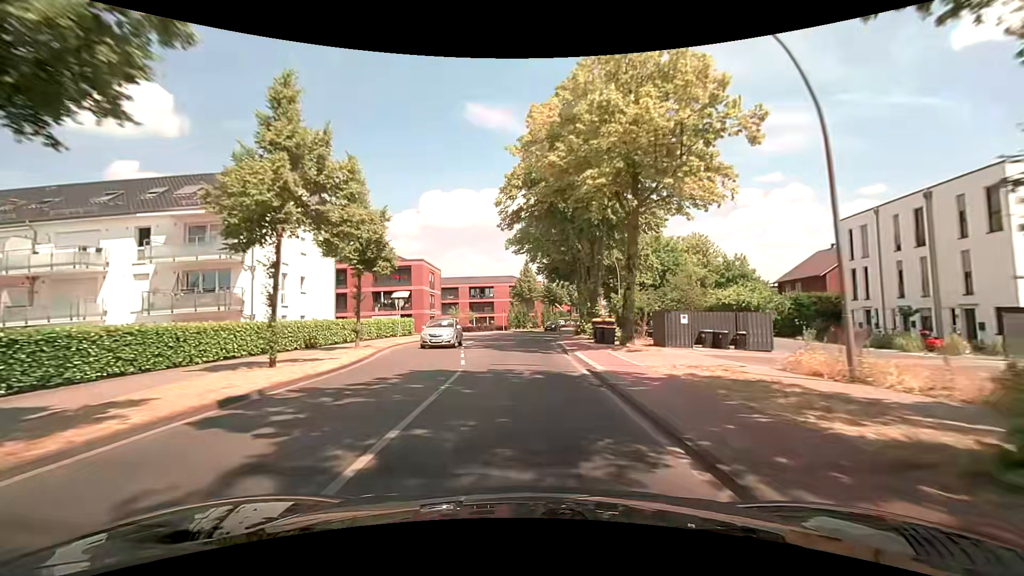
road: secondary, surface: asphalt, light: Day
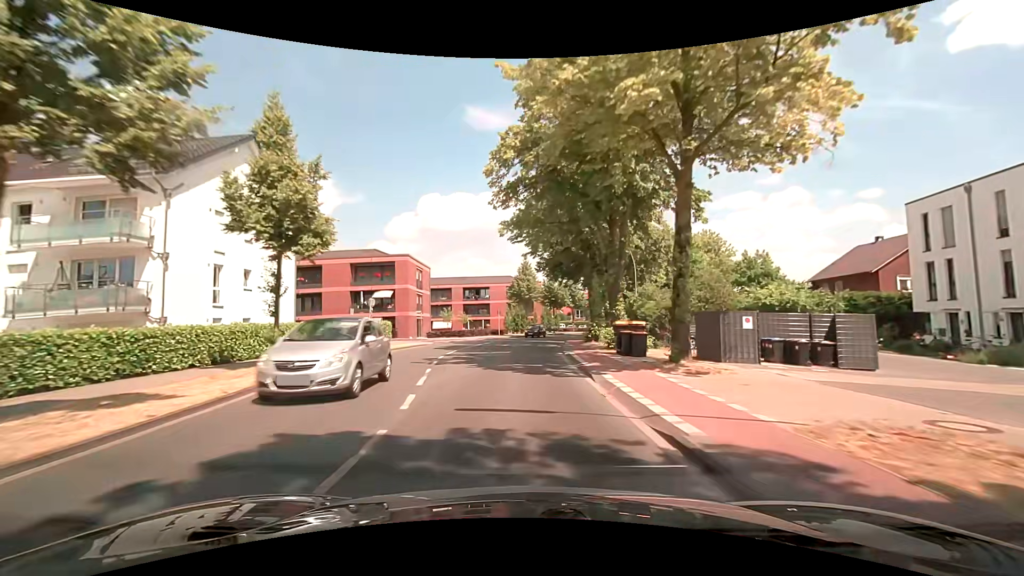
(0.0, +7.3) m; 0°
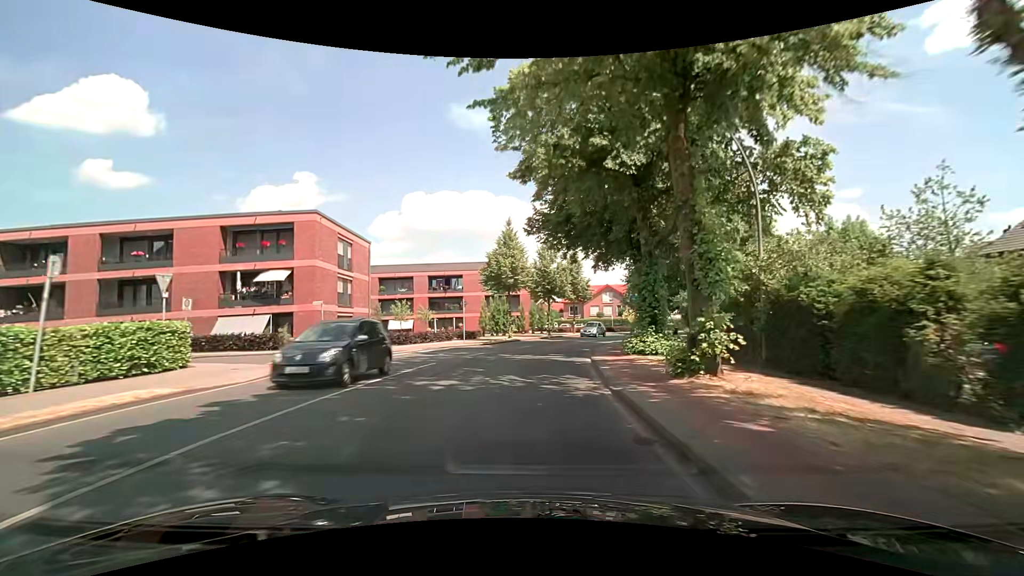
(+0.3, +21.3) m; +2°
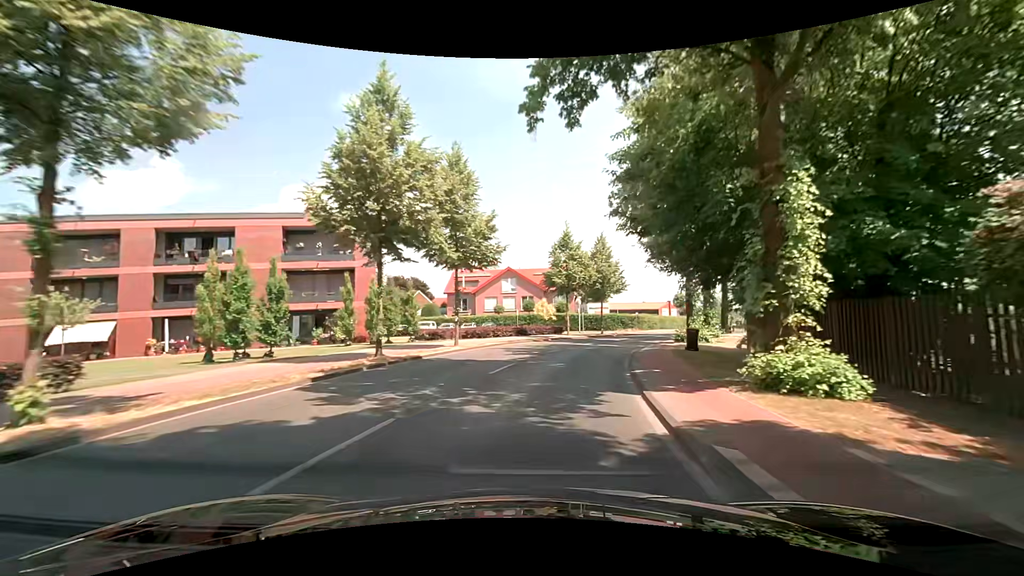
(+3.0, +33.5) m; +11°
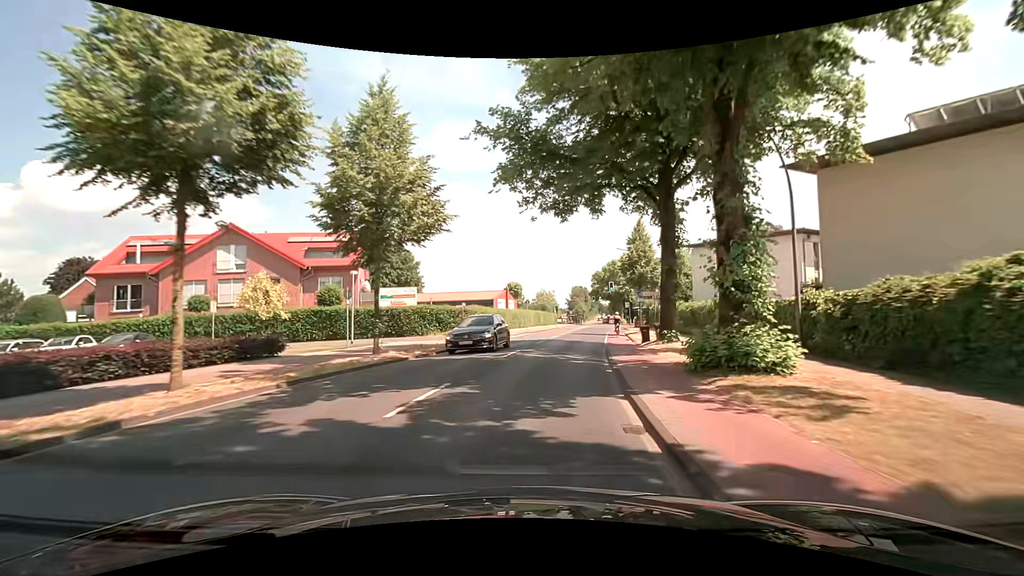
(+6.1, +31.7) m; +20°
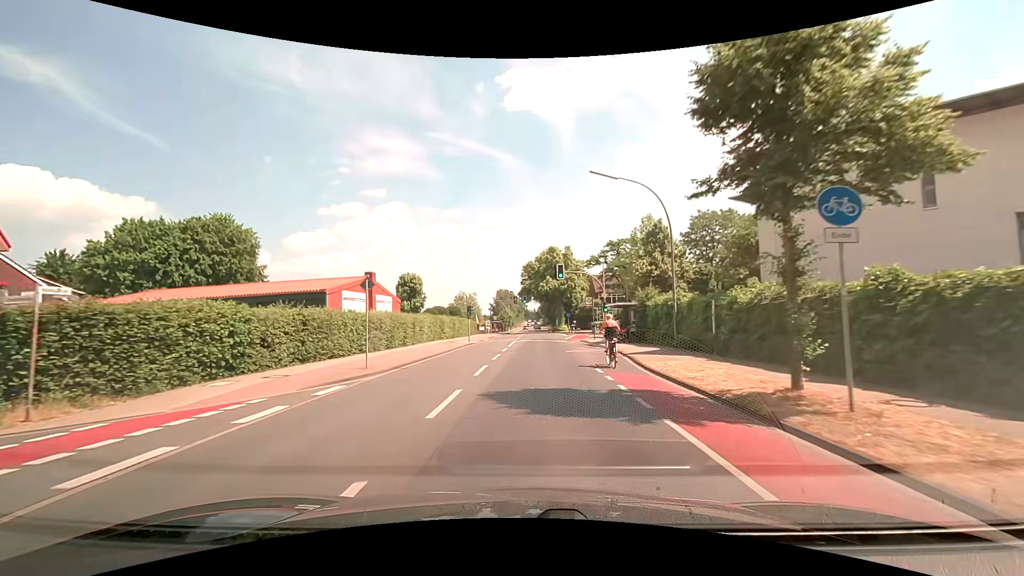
(+3.1, +30.7) m; +9°
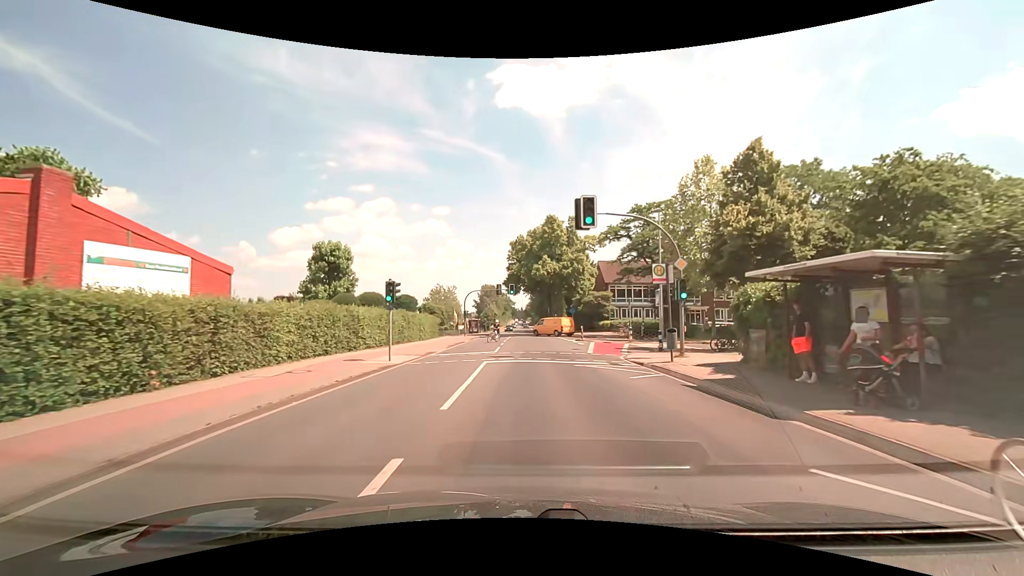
(+0.1, +23.3) m; +1°
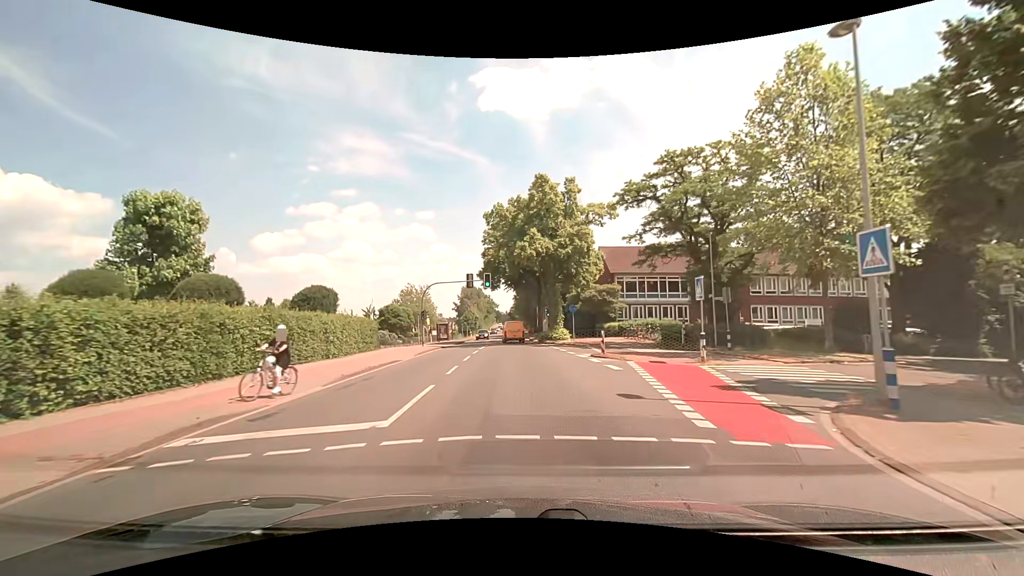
(+0.4, +17.3) m; +2°
(0, +10) (0, +20) (-1, +30) (-1, +40) (-1, +50) (-2, +60) (-2, +70) (-3, +80) (-3, +90) (-3, +100) m
